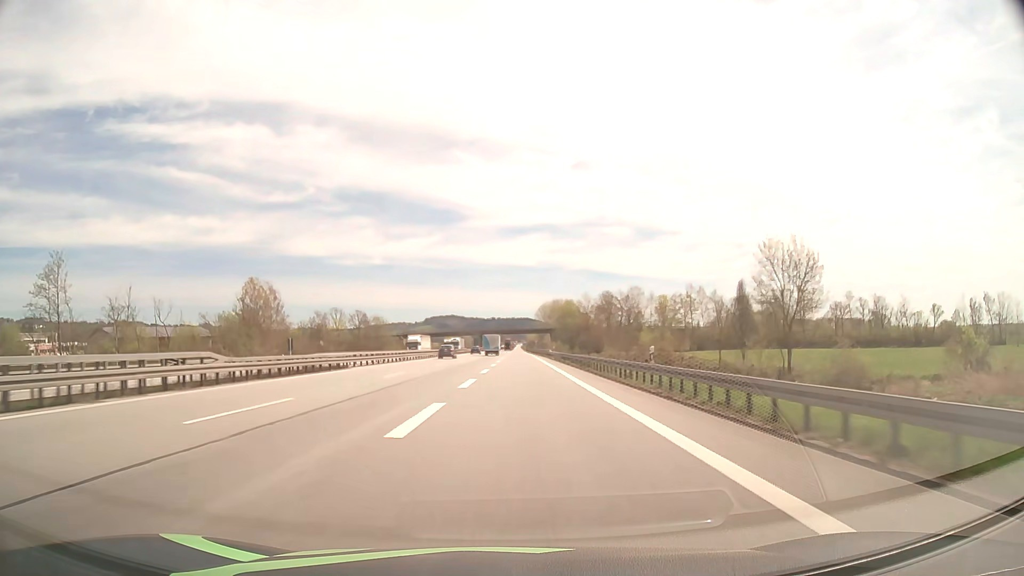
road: motorway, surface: asphalt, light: Day
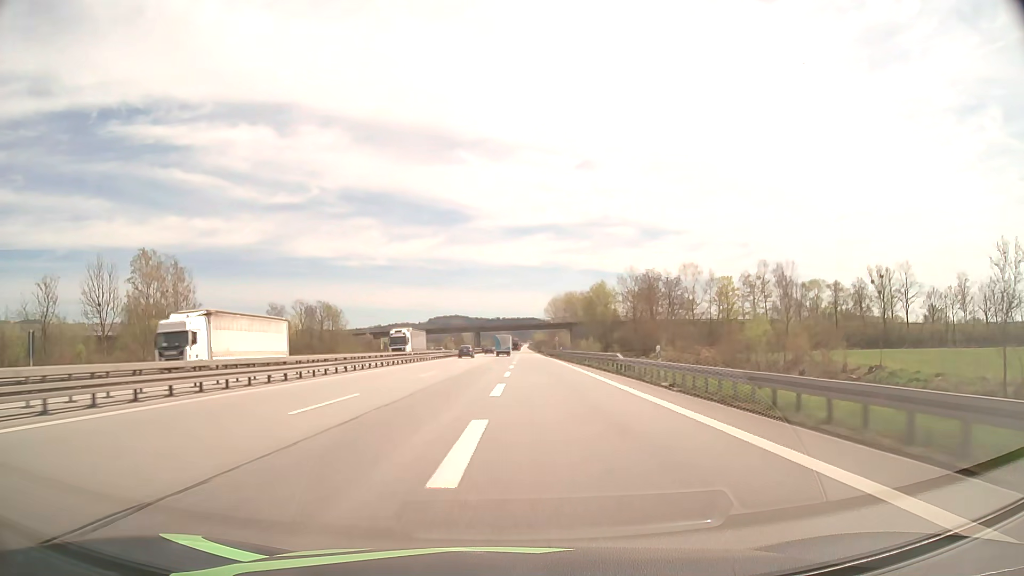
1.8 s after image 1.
(-0.2, +51.6) m; 0°
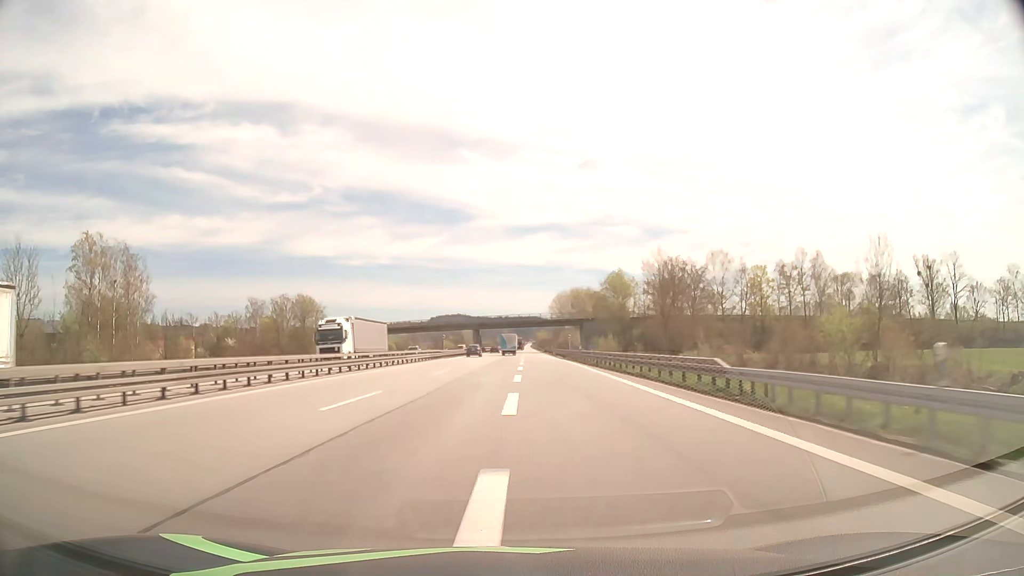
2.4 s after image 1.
(0.0, +17.4) m; 0°
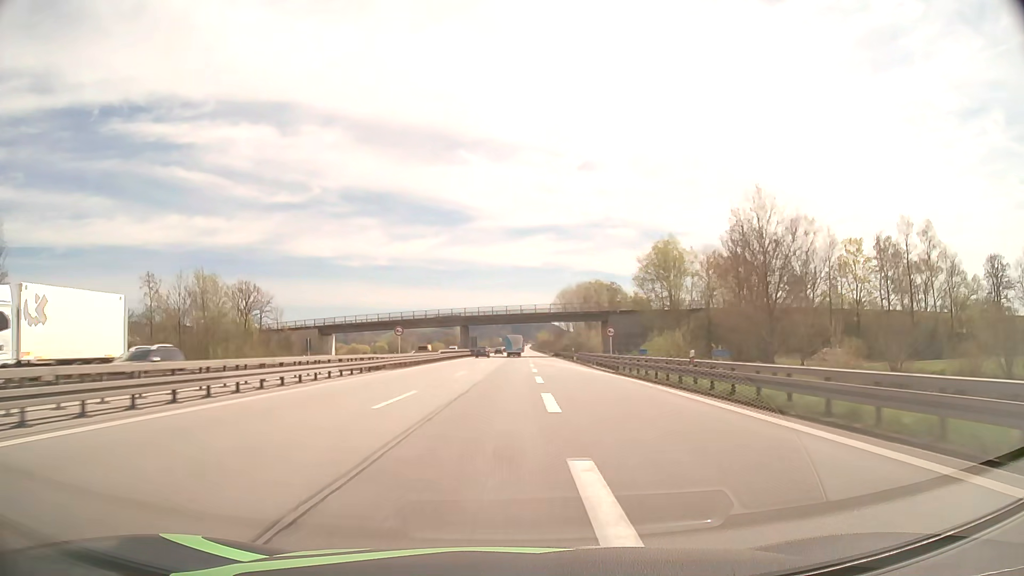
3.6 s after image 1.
(-0.1, +35.2) m; 0°
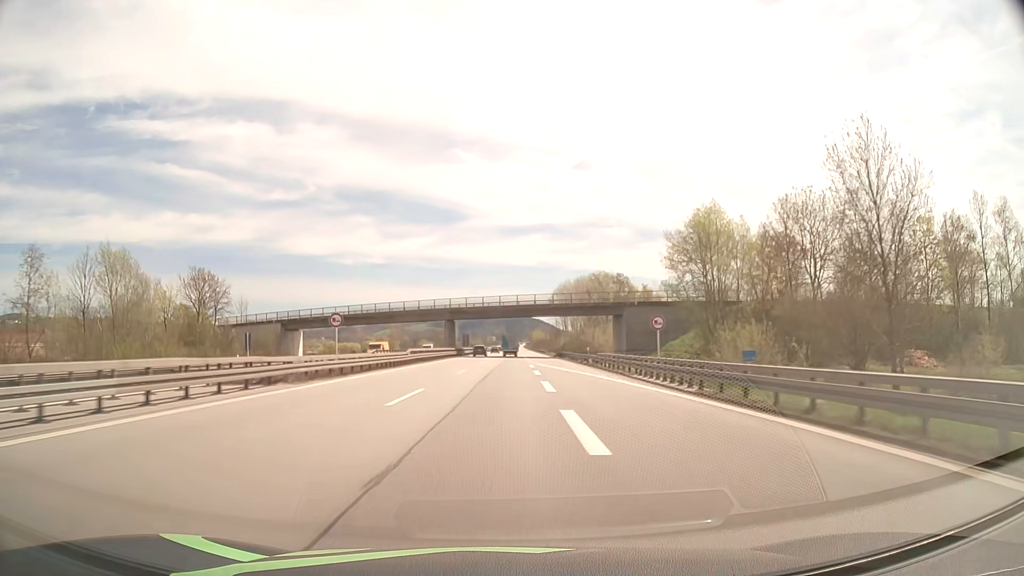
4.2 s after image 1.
(0.0, +17.8) m; 0°
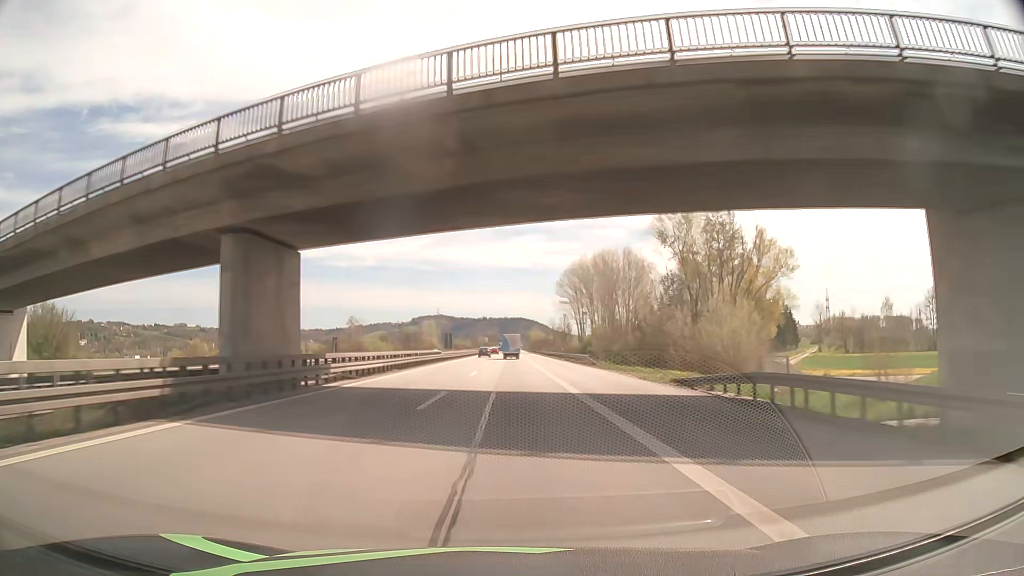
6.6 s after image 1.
(+0.4, +72.7) m; +1°
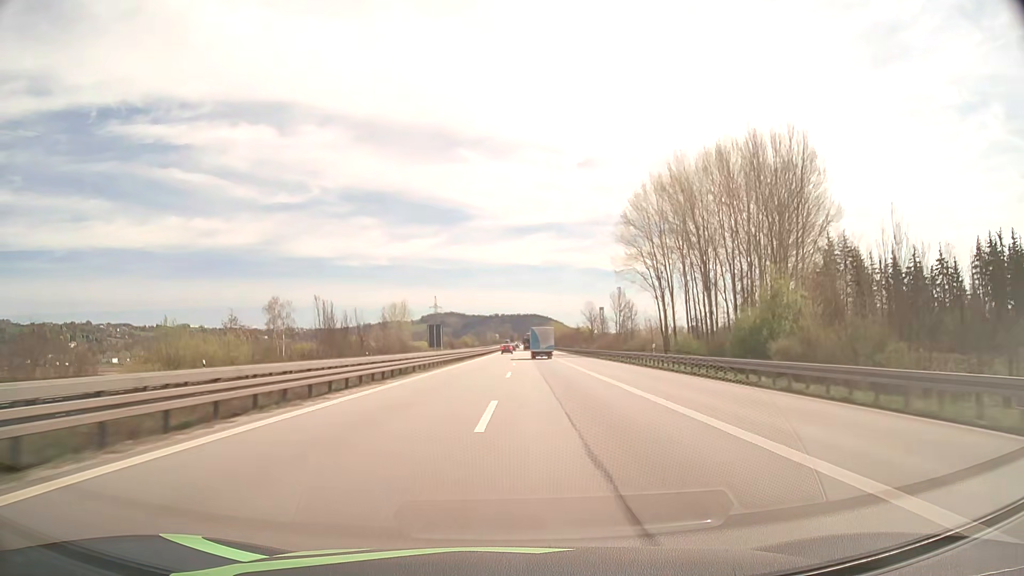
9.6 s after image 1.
(-0.4, +94.5) m; -1°
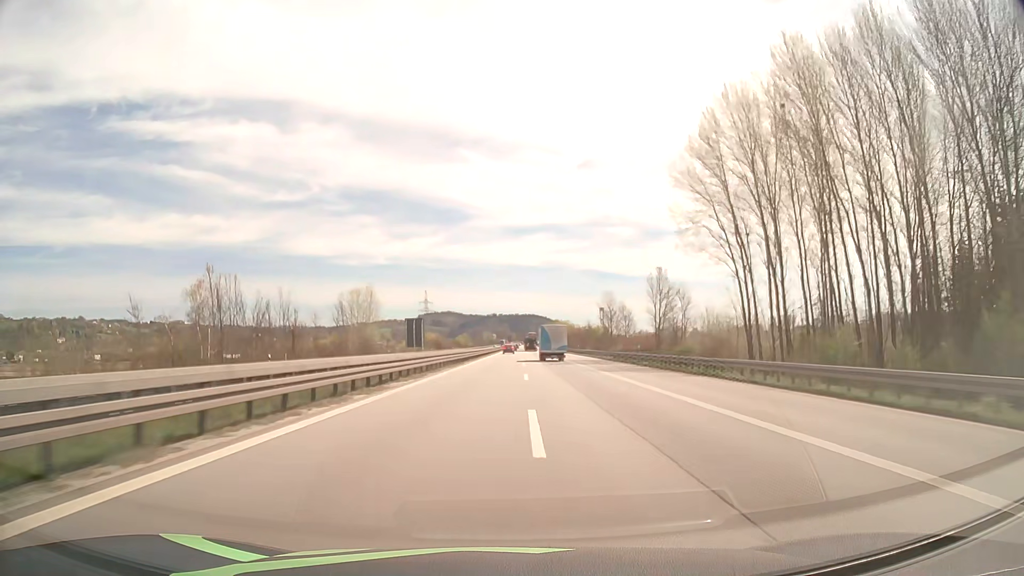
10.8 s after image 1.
(-0.1, +38.5) m; 0°
(0, +10) (0, +20) (0, +30) (0, +40) (0, +50) (0, +60) (0, +70) (0, +80) (0, +90) (+1, +100) m
